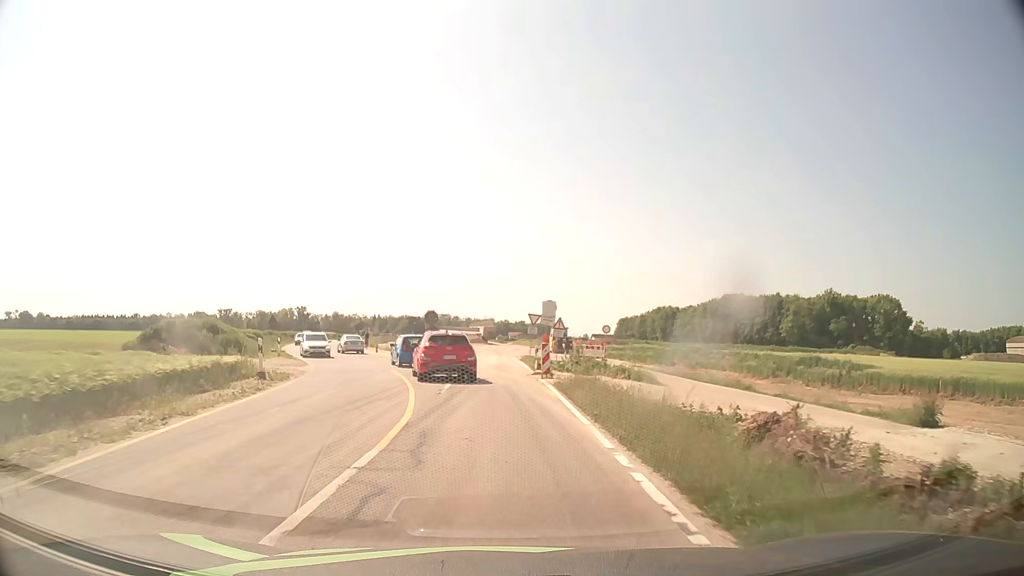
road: unclassified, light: Day
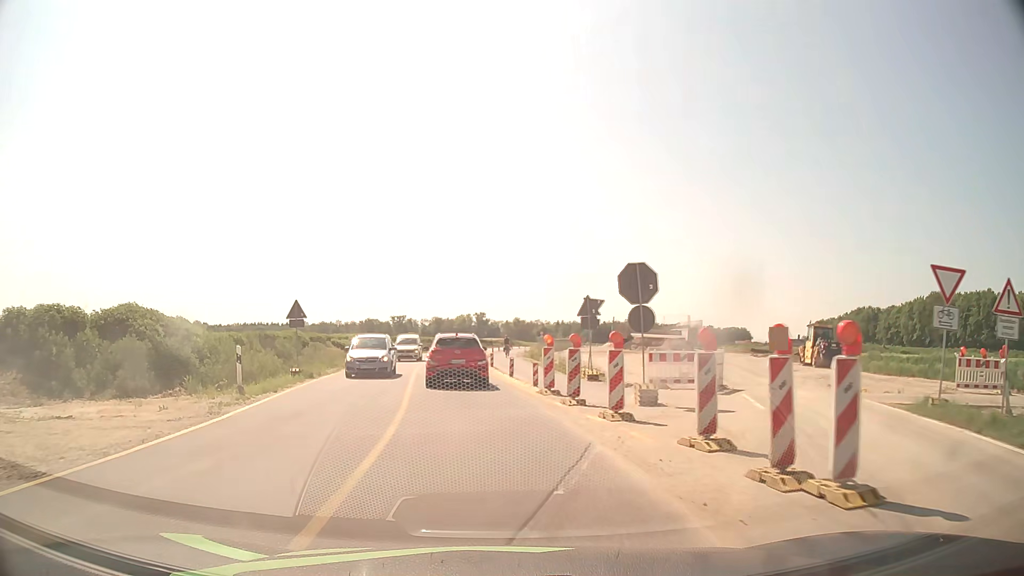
(-3.0, +28.2) m; -15°
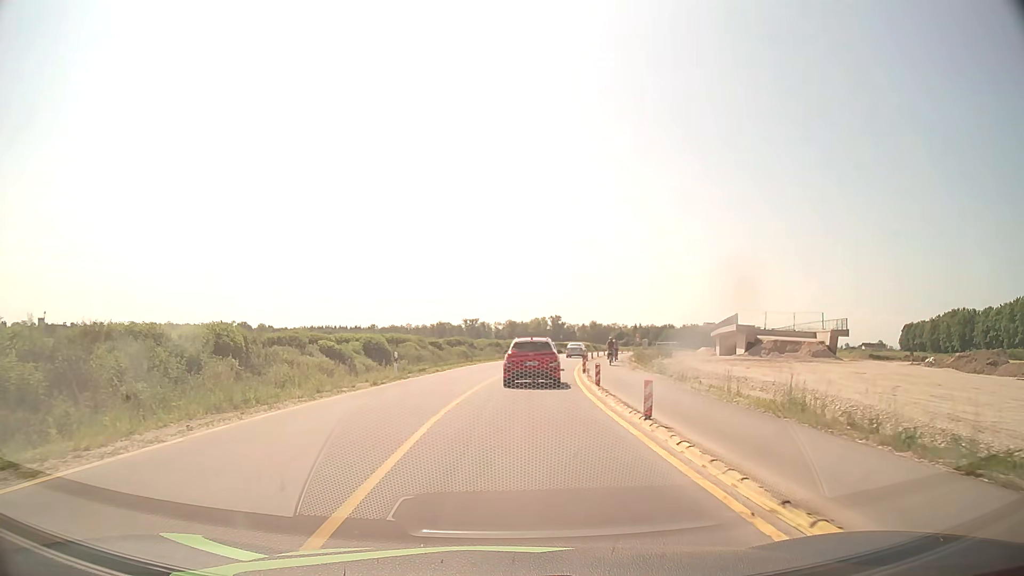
(-1.7, +21.8) m; -6°
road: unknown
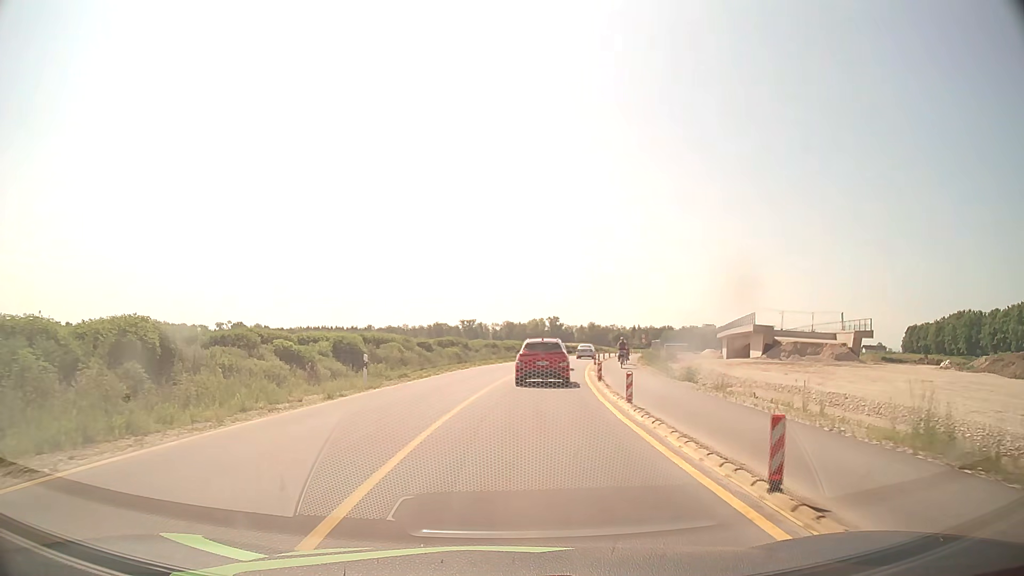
(0.0, +5.7) m; 0°
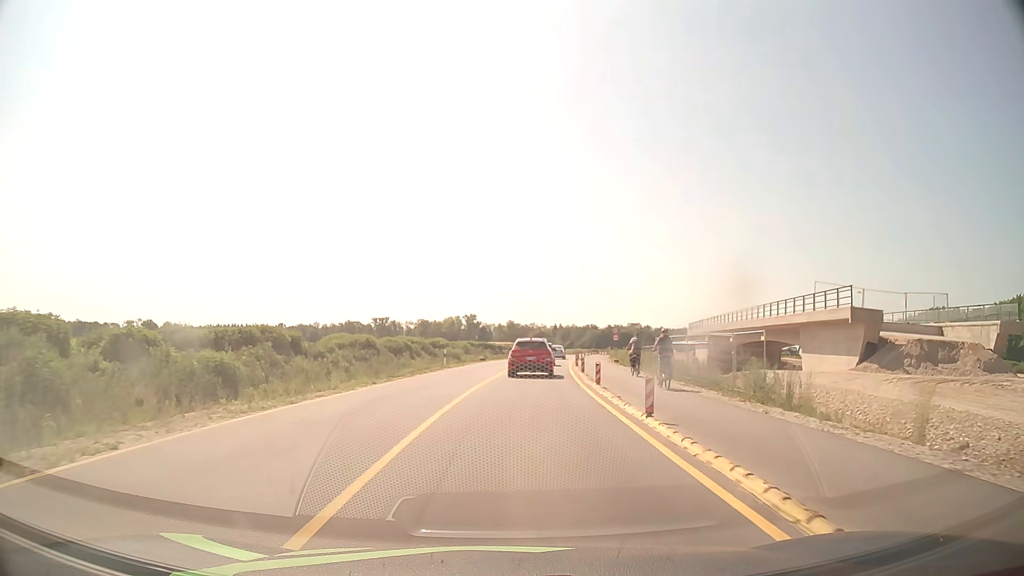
(+1.6, +31.6) m; +7°
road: tertiary
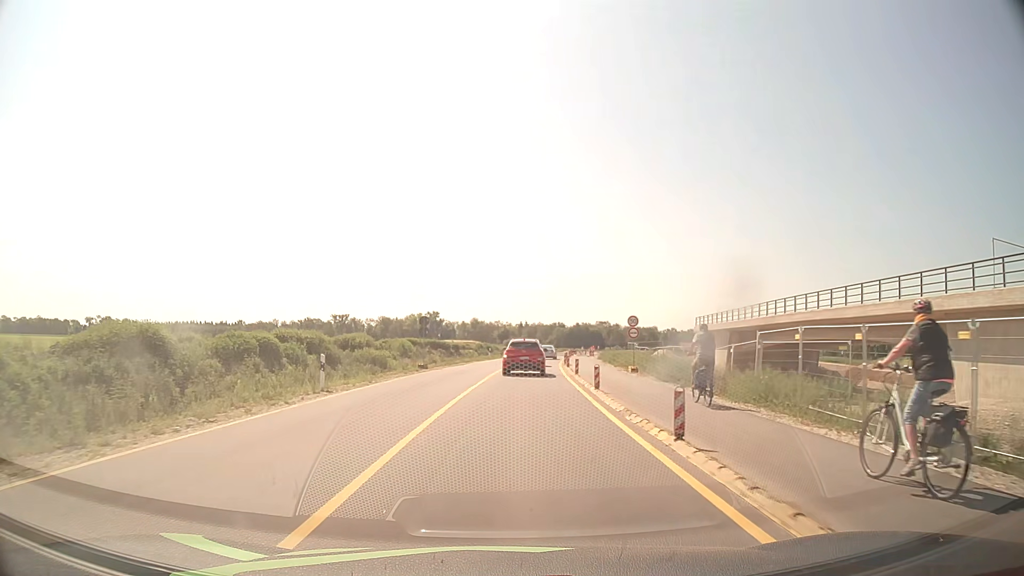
(+0.6, +21.2) m; +3°
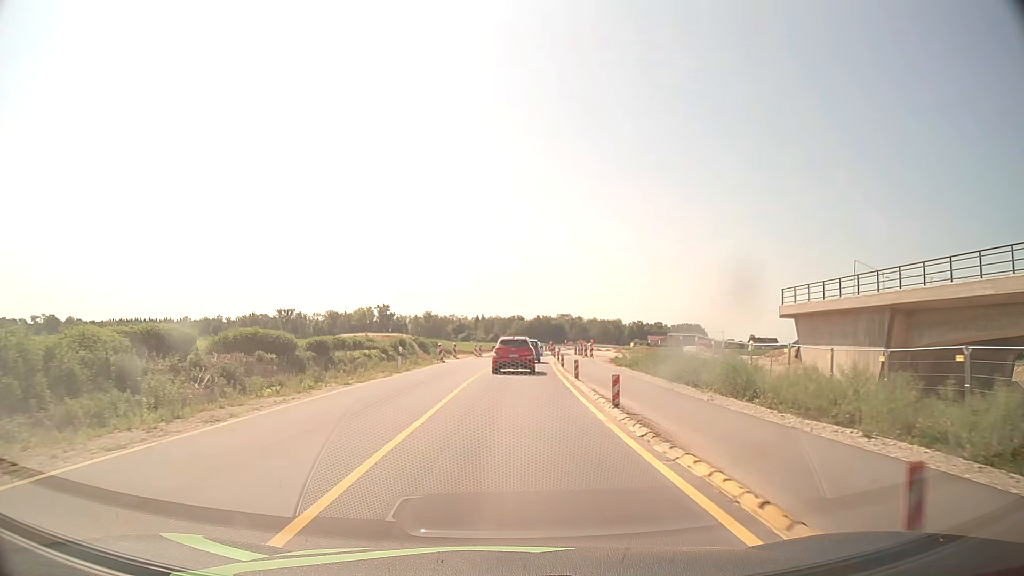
(+1.3, +36.8) m; +3°
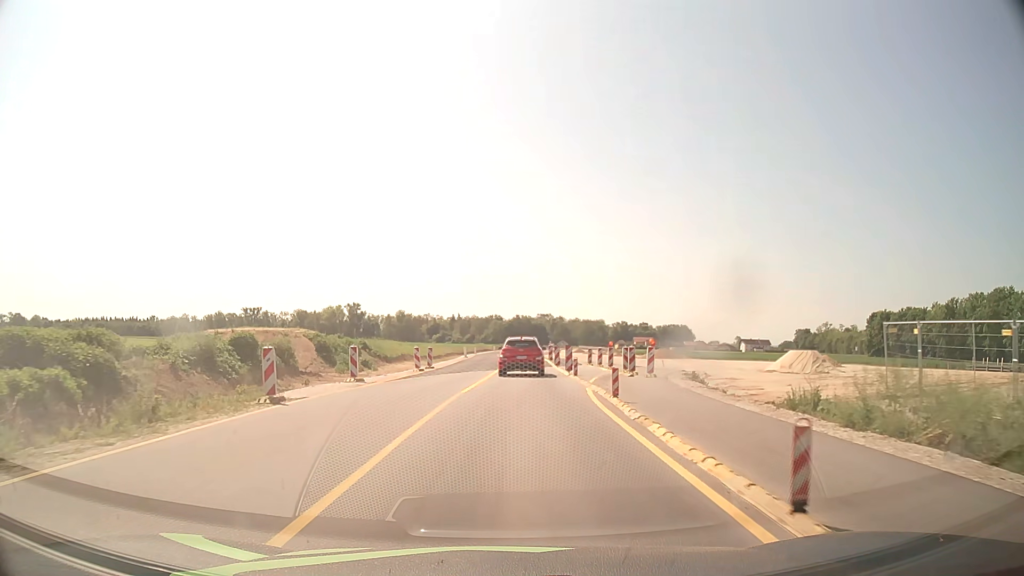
(+0.6, +29.1) m; +2°
(0, +10) (0, +20) (0, +30) (+1, +40) (+1, +50) (+1, +60) (+1, +70) (+1, +80) (+1, +90) (0, +100) m
